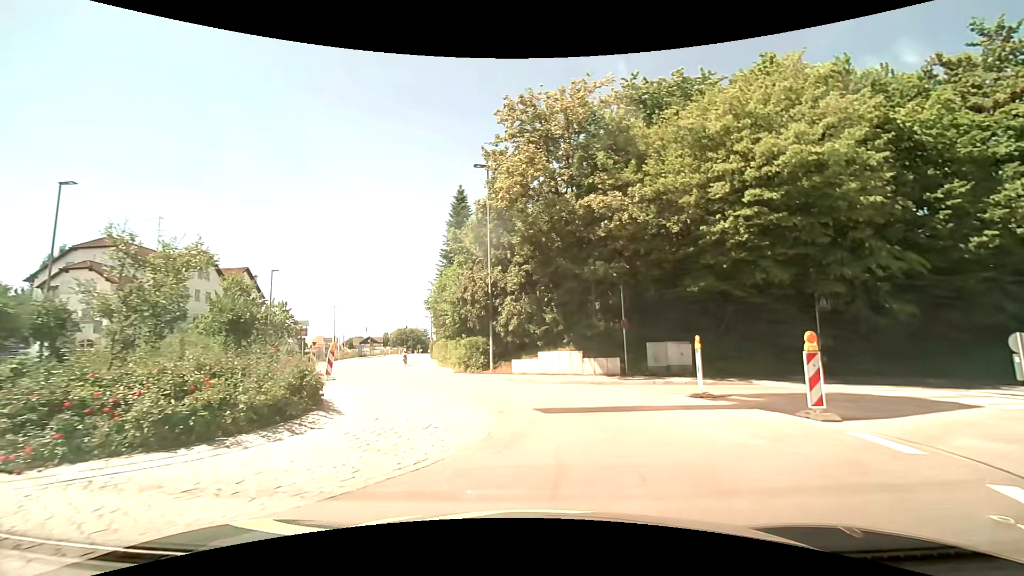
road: tertiary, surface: asphalt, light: Day
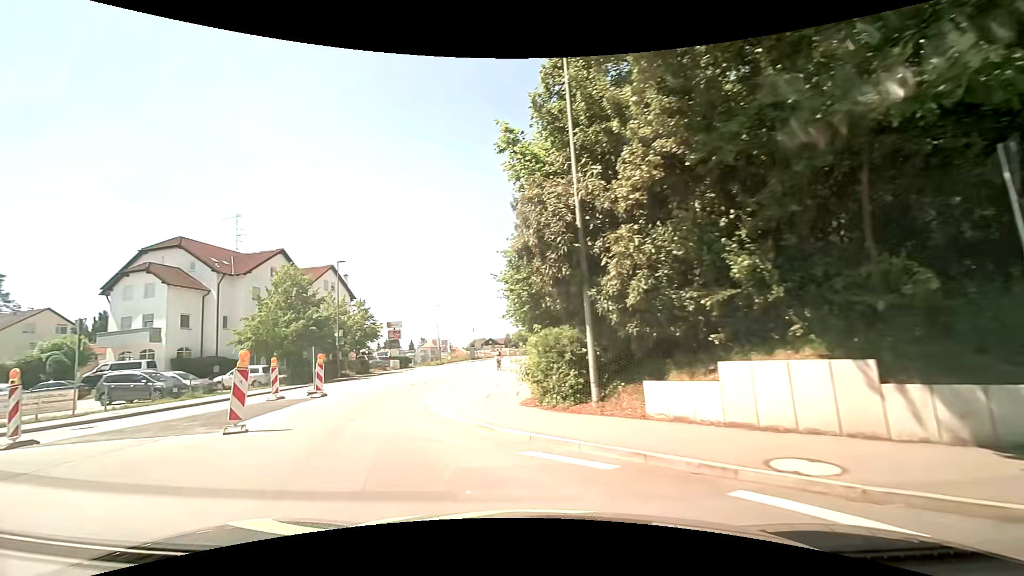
(0.0, +13.7) m; -15°
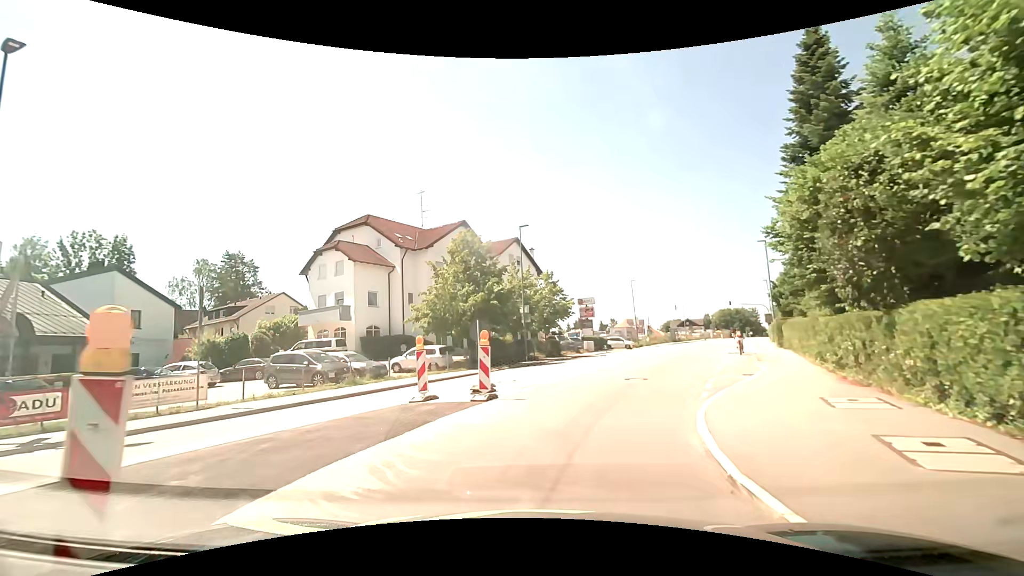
(-2.0, +8.7) m; -22°
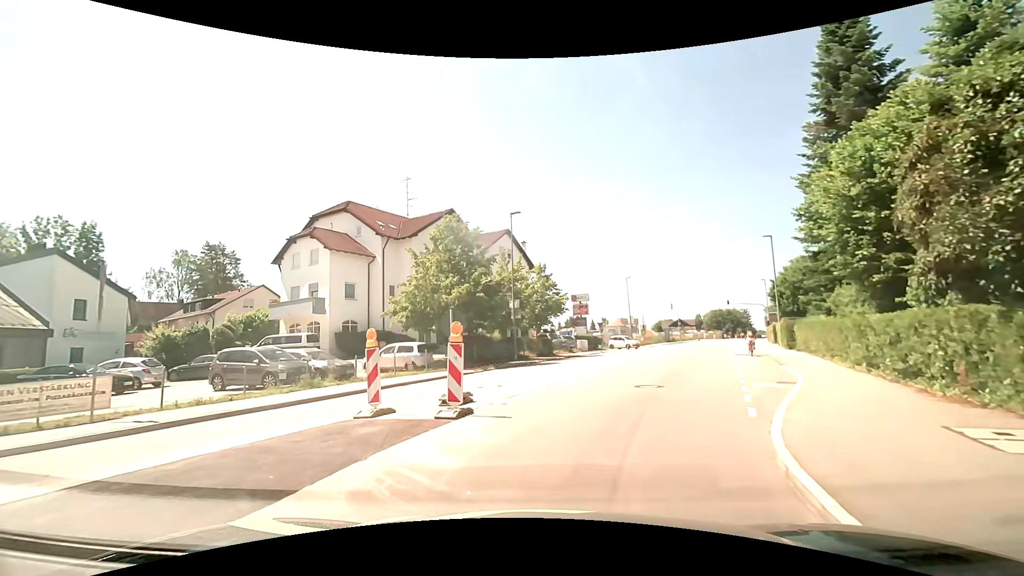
(+0.1, +3.2) m; +1°
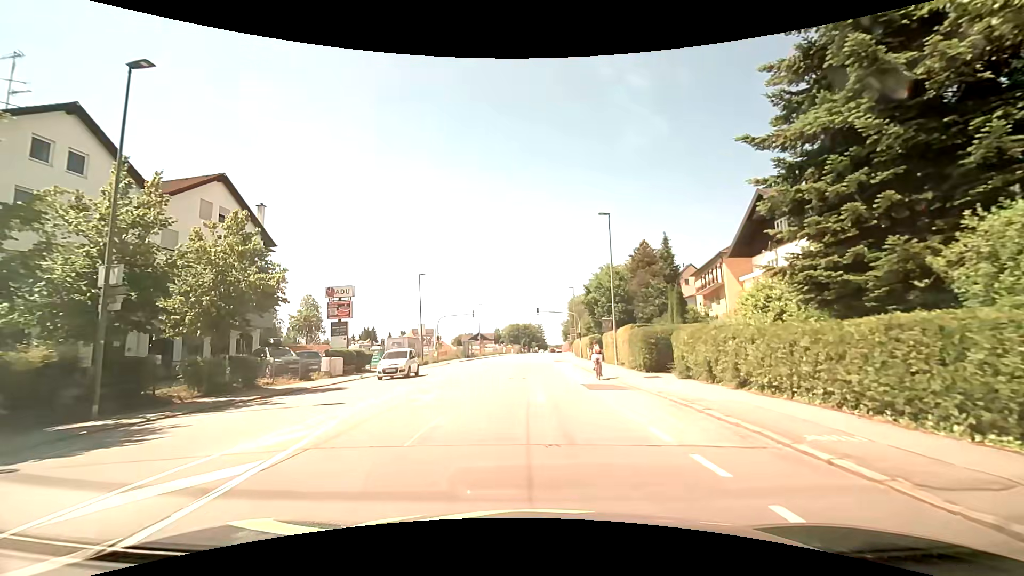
(+4.4, +17.8) m; +23°
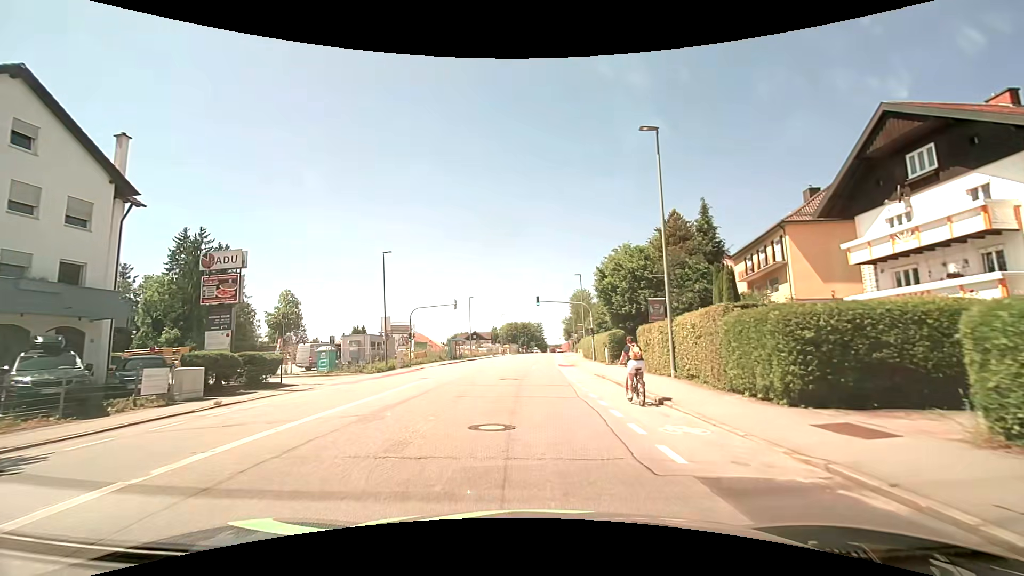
(0.0, +13.5) m; 0°
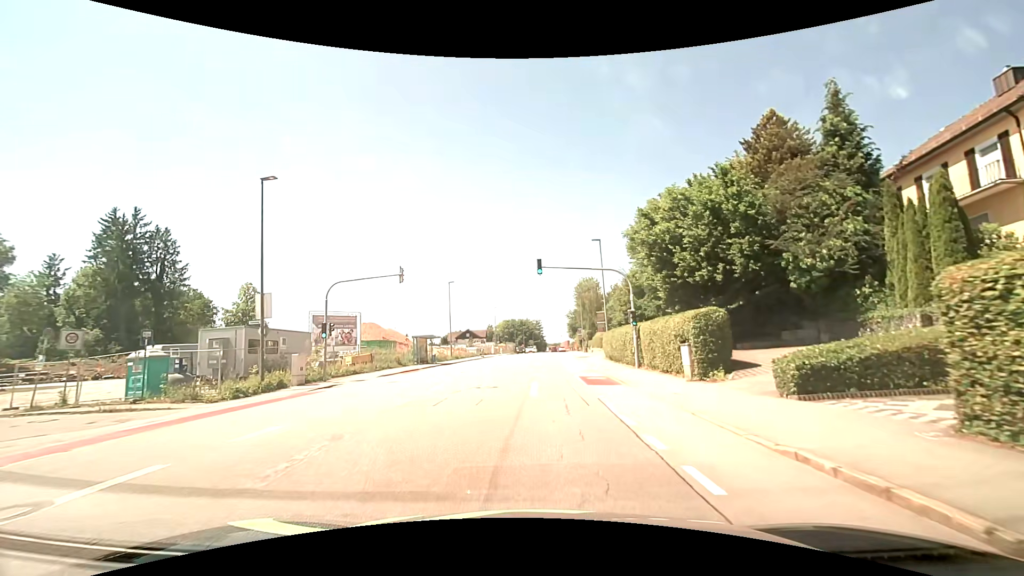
(0.0, +19.5) m; -1°
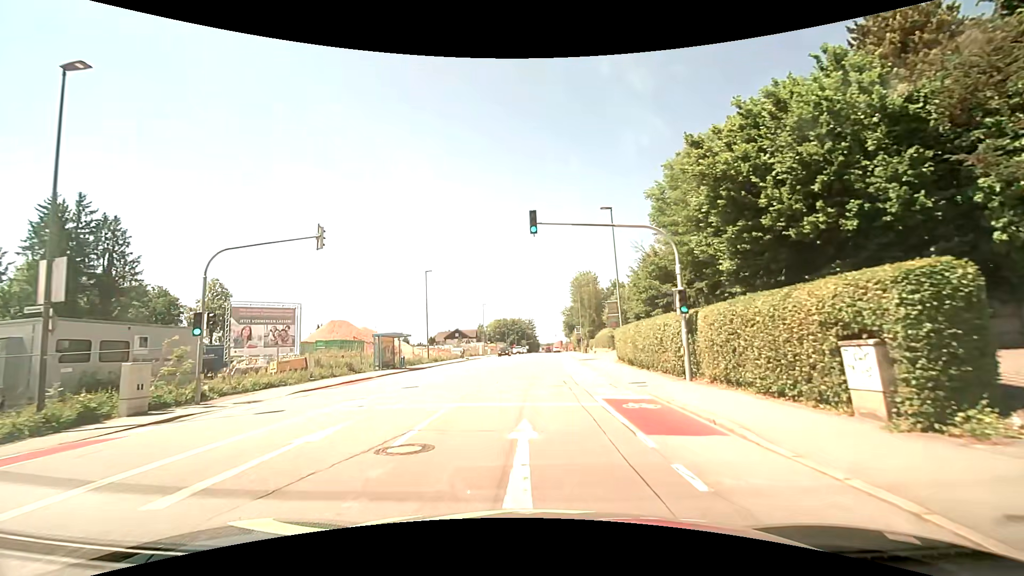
(+0.2, +10.0) m; +2°
(0, +10) (0, +20) (+1, +30) (+2, +40) (+2, +50) (+3, +60) (+3, +70) (+4, +80) (+4, +90) (+5, +100) m
